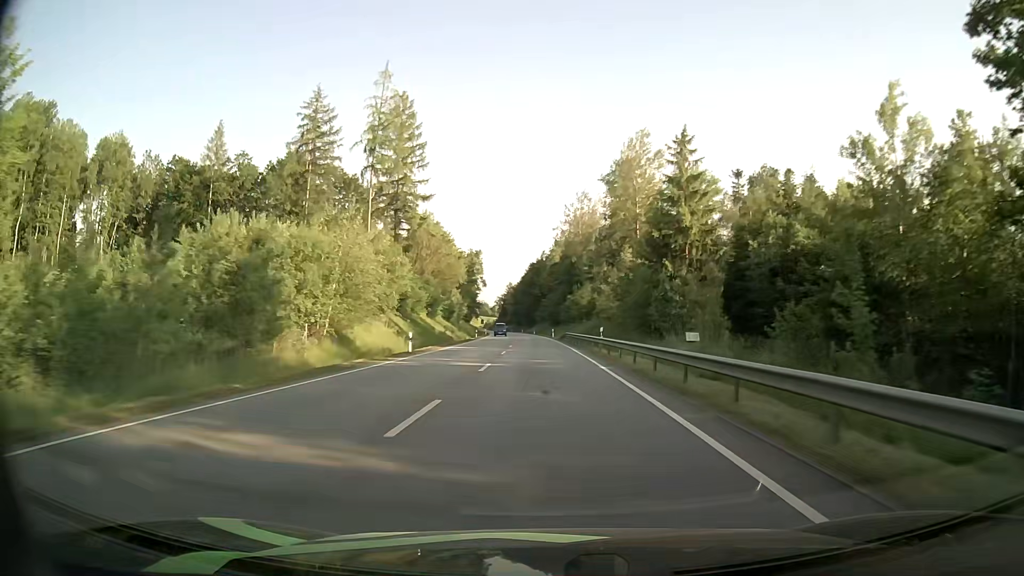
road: primary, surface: asphalt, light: Day
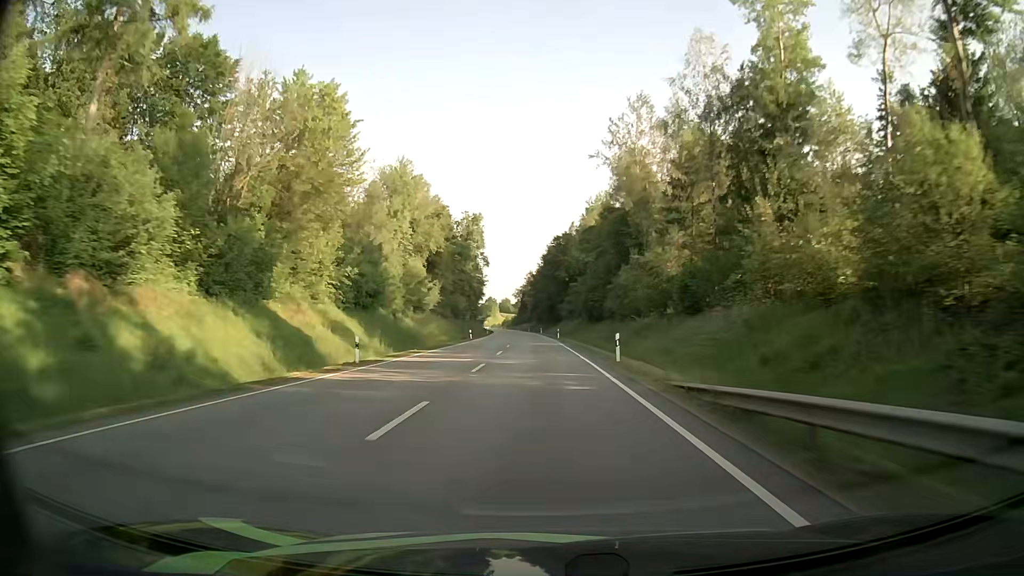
(-0.8, +60.2) m; -2°
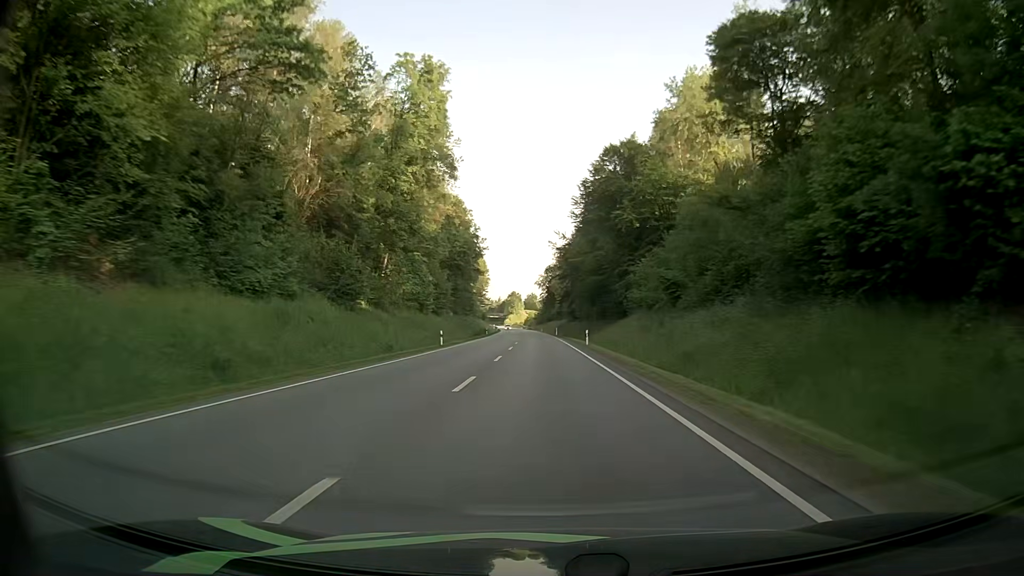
(-1.9, +78.1) m; -3°
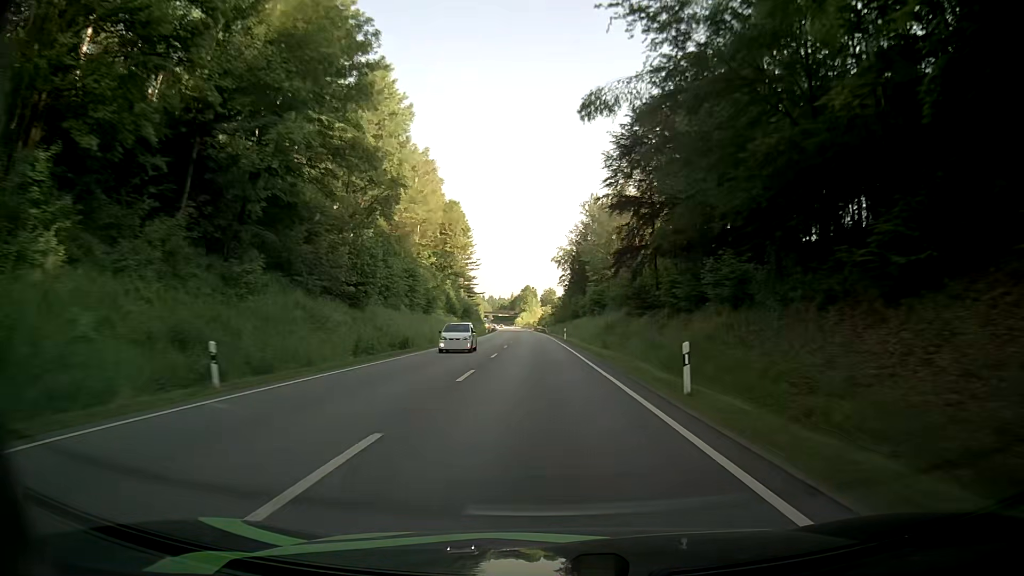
(-1.0, +81.5) m; -1°
(0, +10) (0, +20) (0, +30) (-1, +40) (-1, +50) (-1, +60) (-1, +70) (-2, +80) (-2, +90) (-3, +100) m
